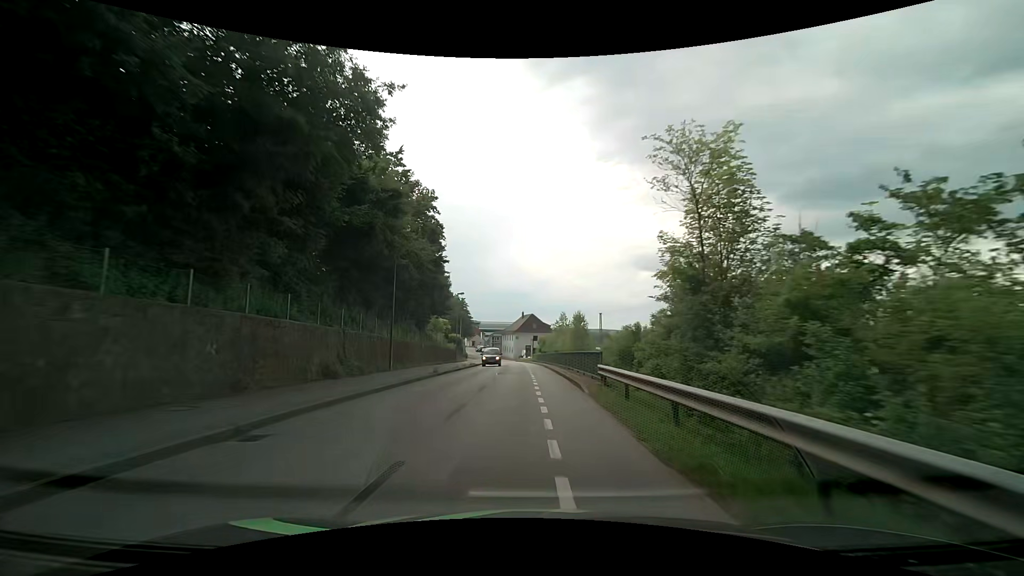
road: residential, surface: asphalt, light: Day
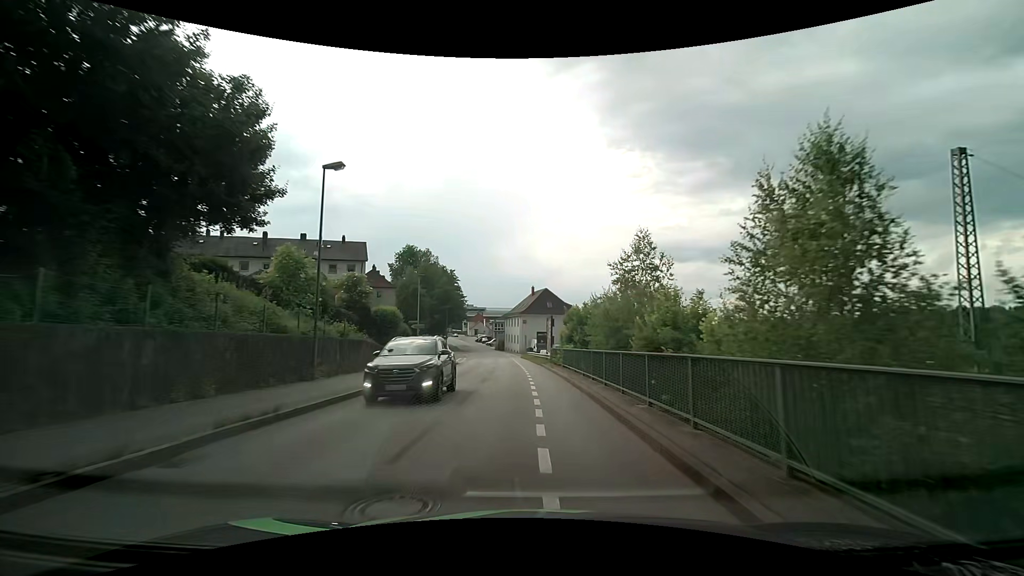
(-0.3, +39.1) m; -1°
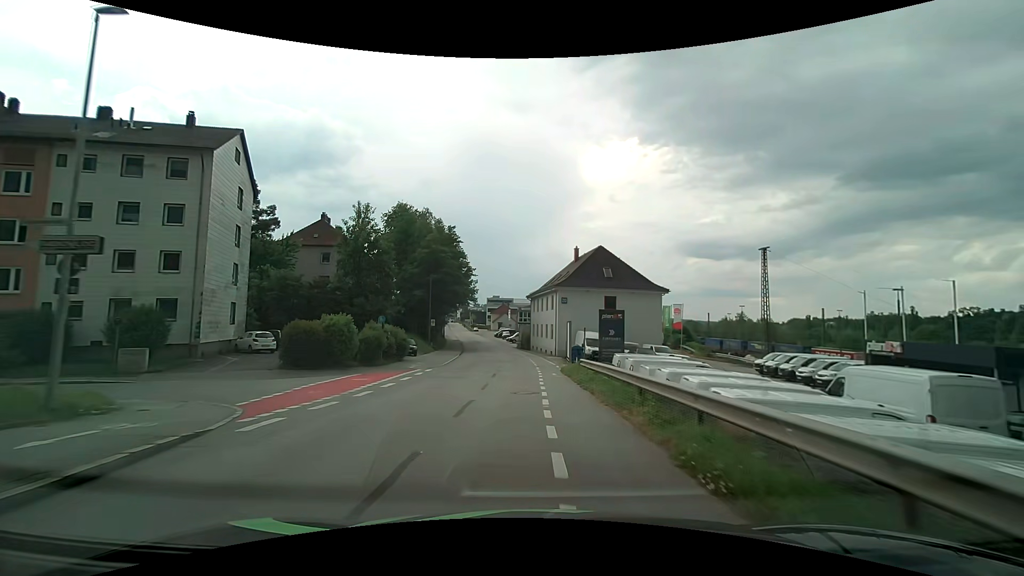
(-1.3, +38.6) m; -4°
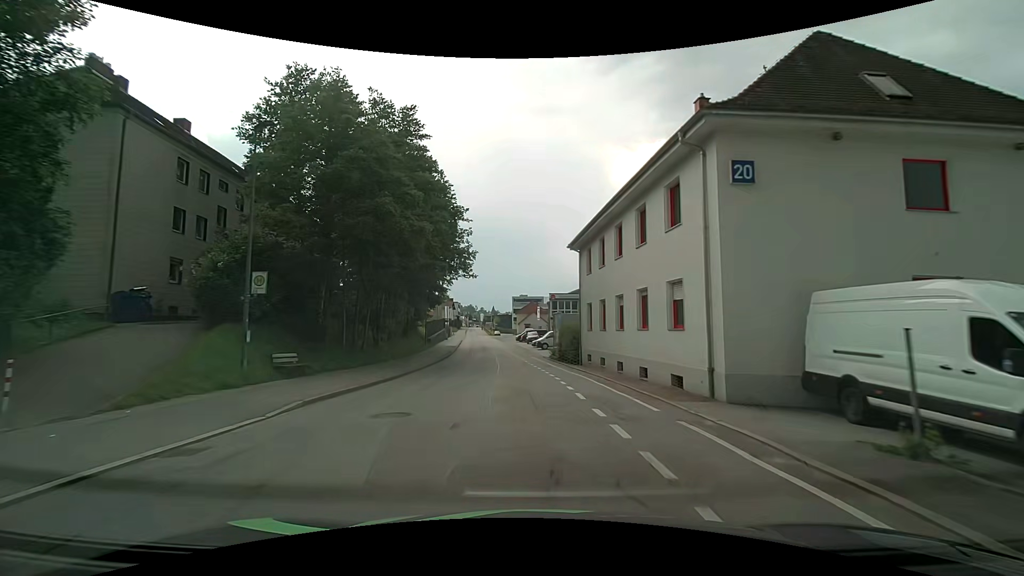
(-1.2, +38.4) m; -3°
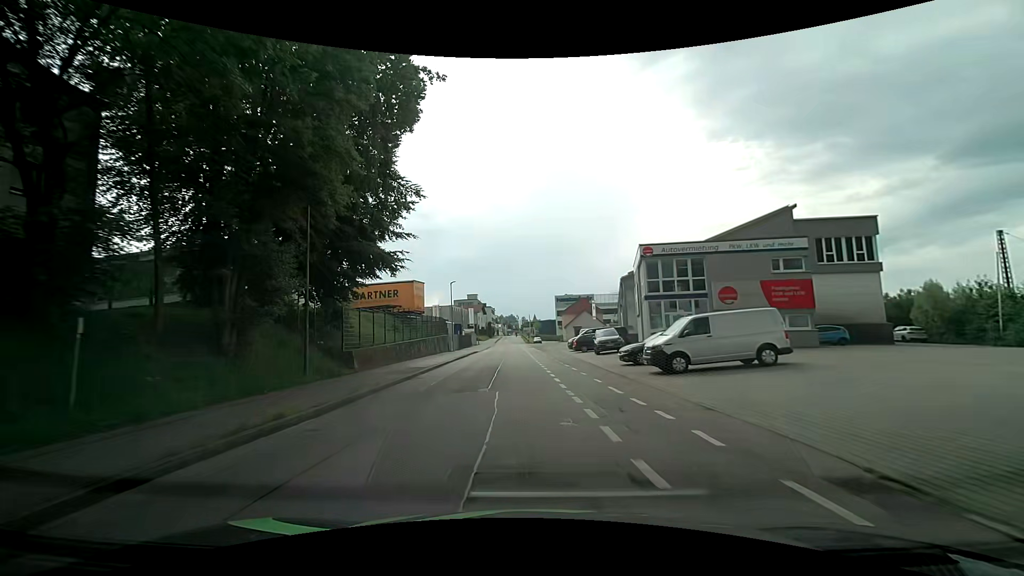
(-2.4, +37.7) m; -5°
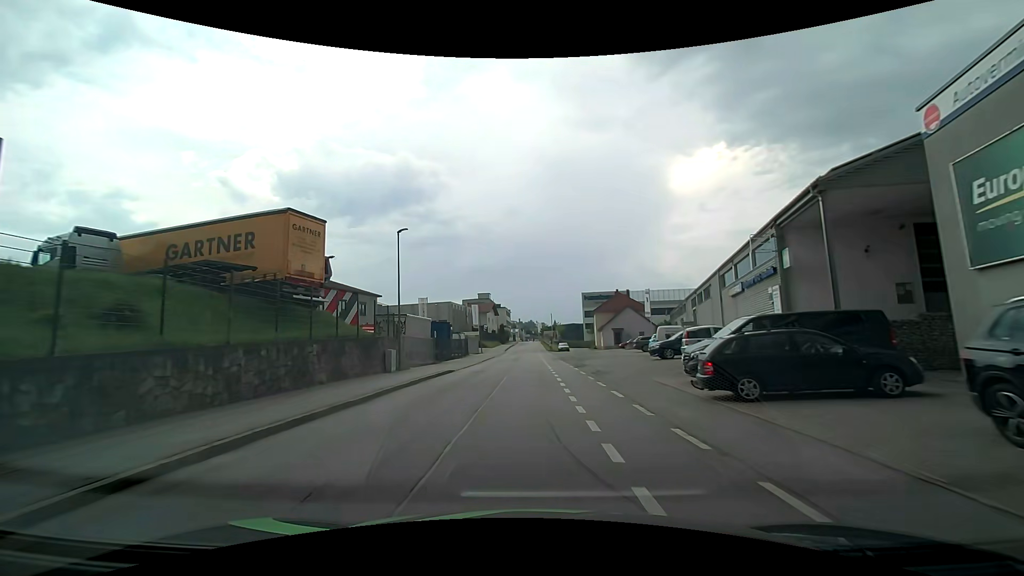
(-0.9, +29.9) m; -3°
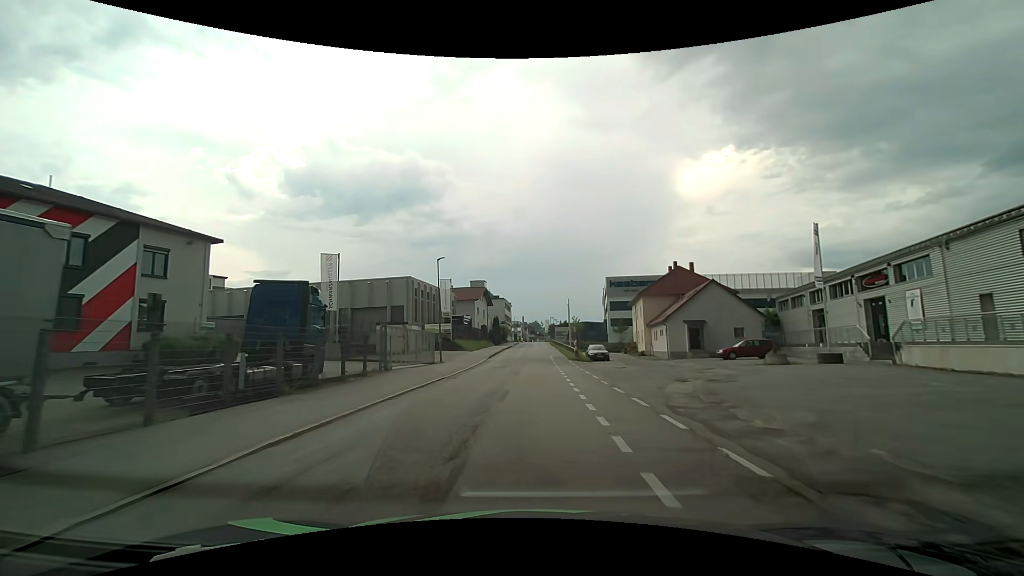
(-0.3, +37.5) m; 0°
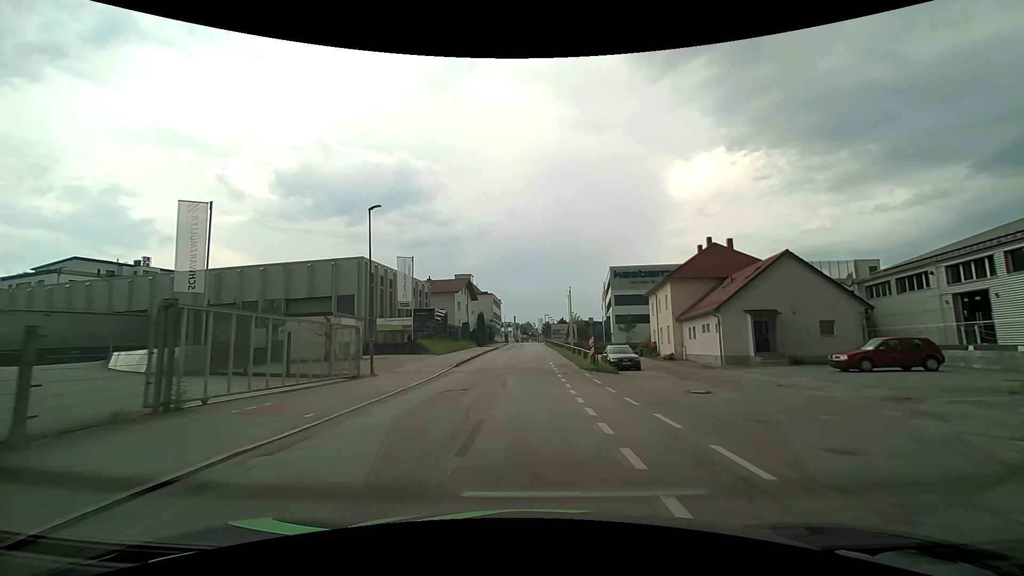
(0.0, +15.1) m; +1°
(0, +10) (0, +20) (0, +30) (0, +40) (0, +50) (0, +60) (0, +70) (0, +80) (0, +90) (0, +100) m
